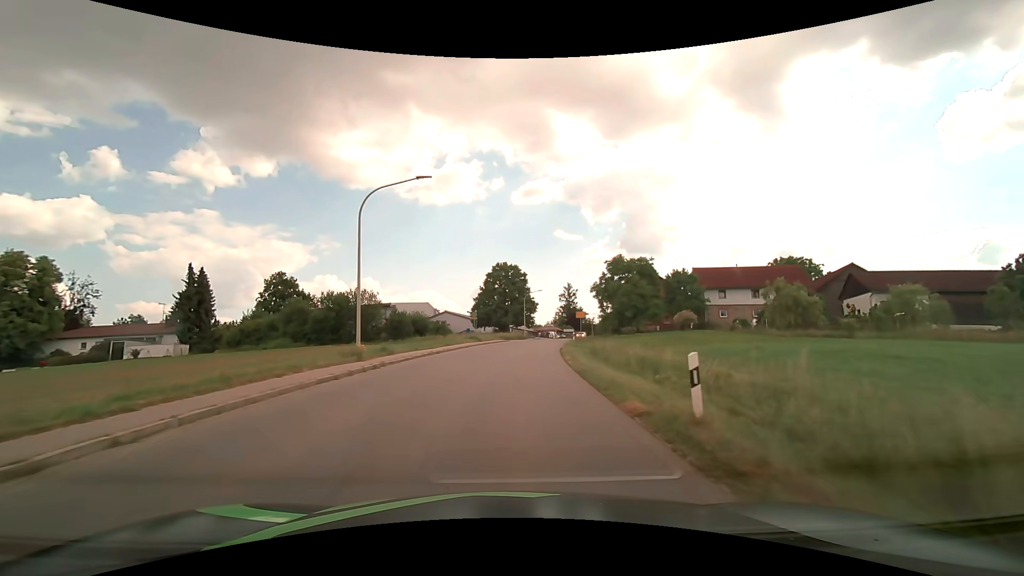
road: tertiary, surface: asphalt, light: Day
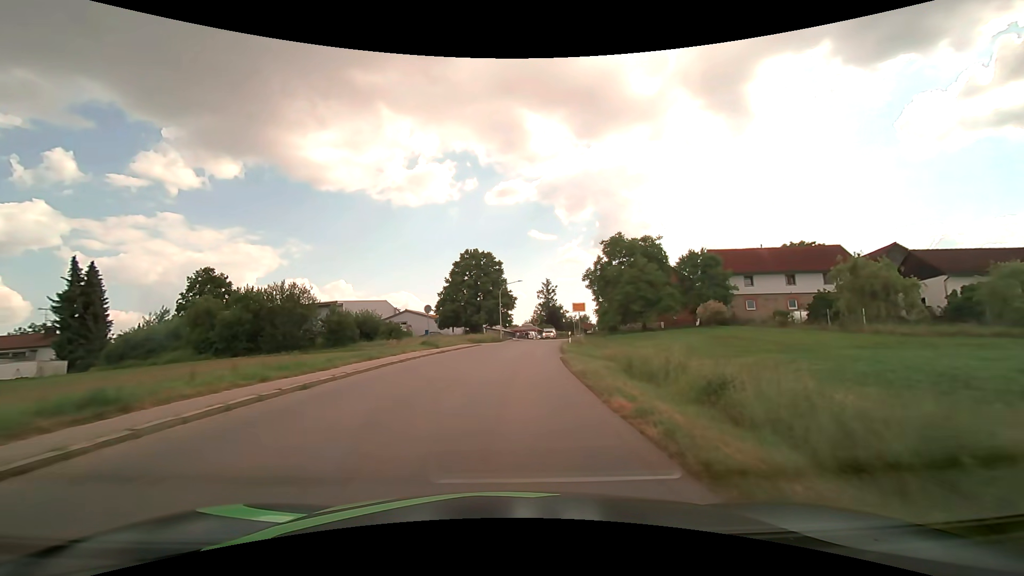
(+0.4, +15.0) m; +3°
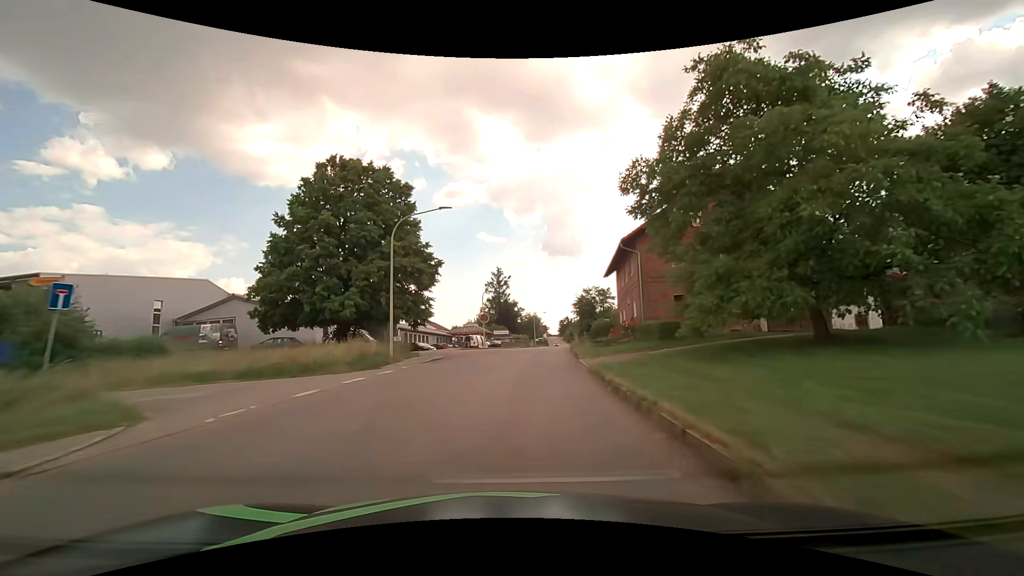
(+1.9, +37.9) m; +6°
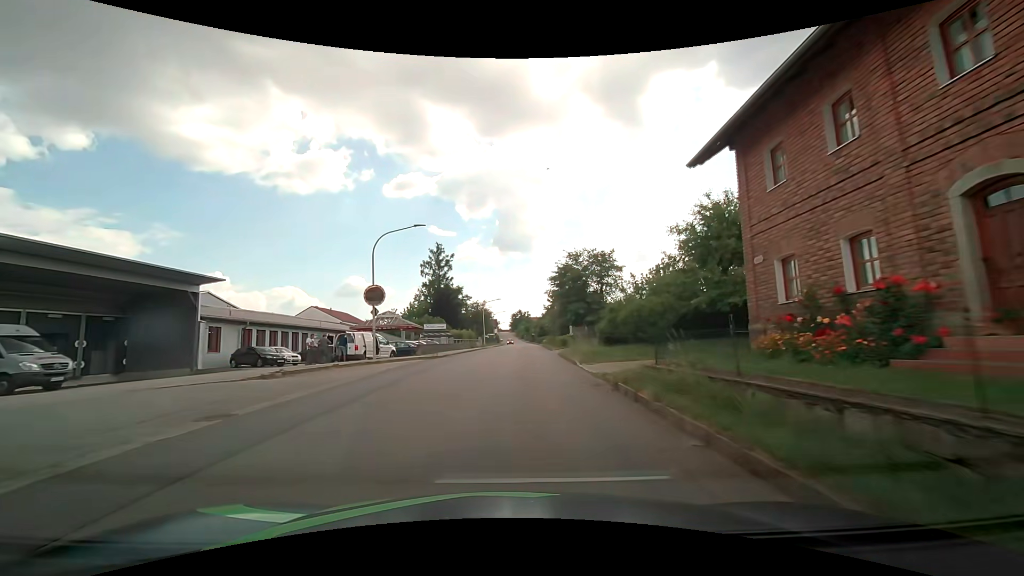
(+1.5, +30.5) m; +6°
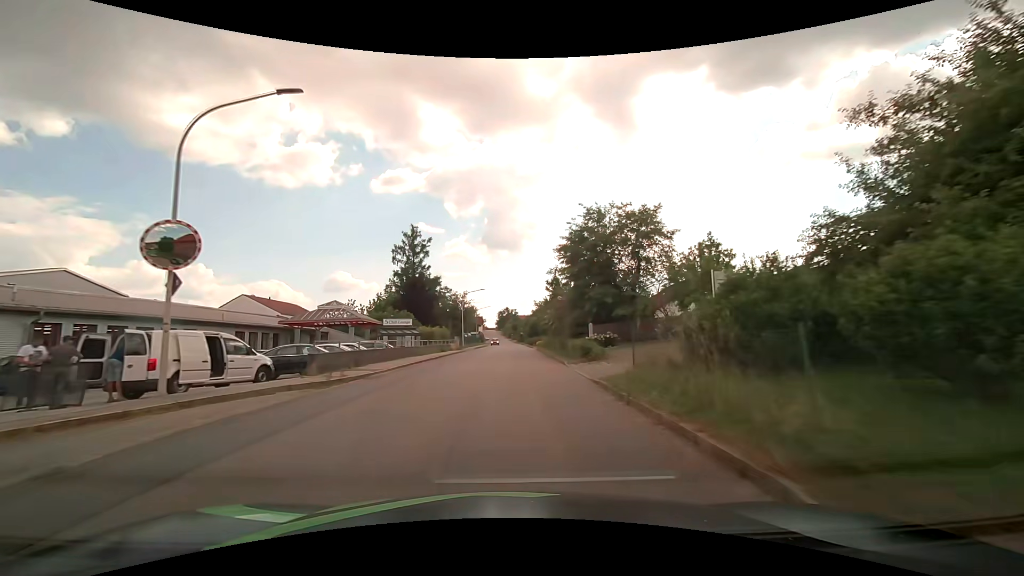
(+0.1, +15.4) m; +1°
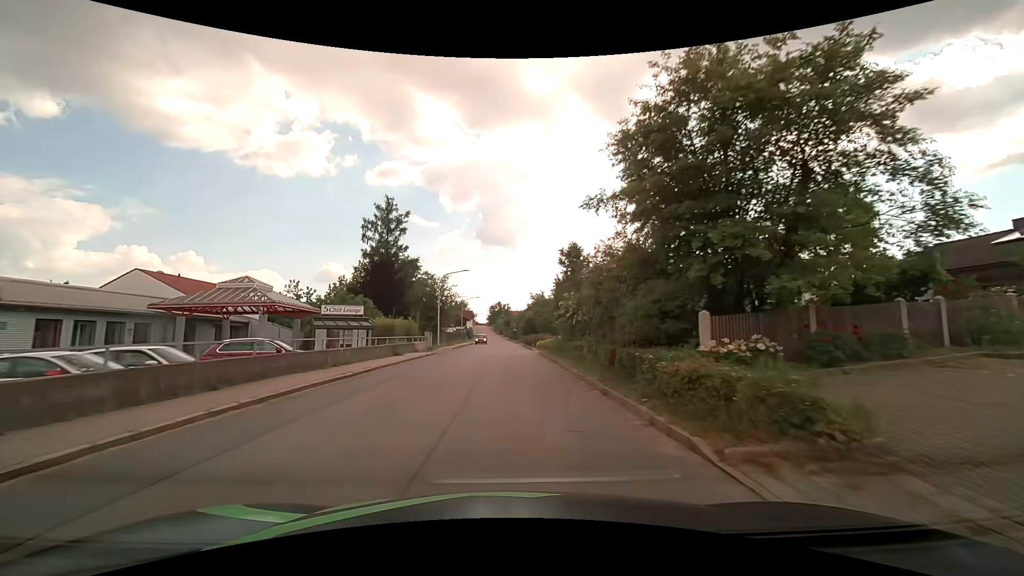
(+0.1, +15.4) m; +1°
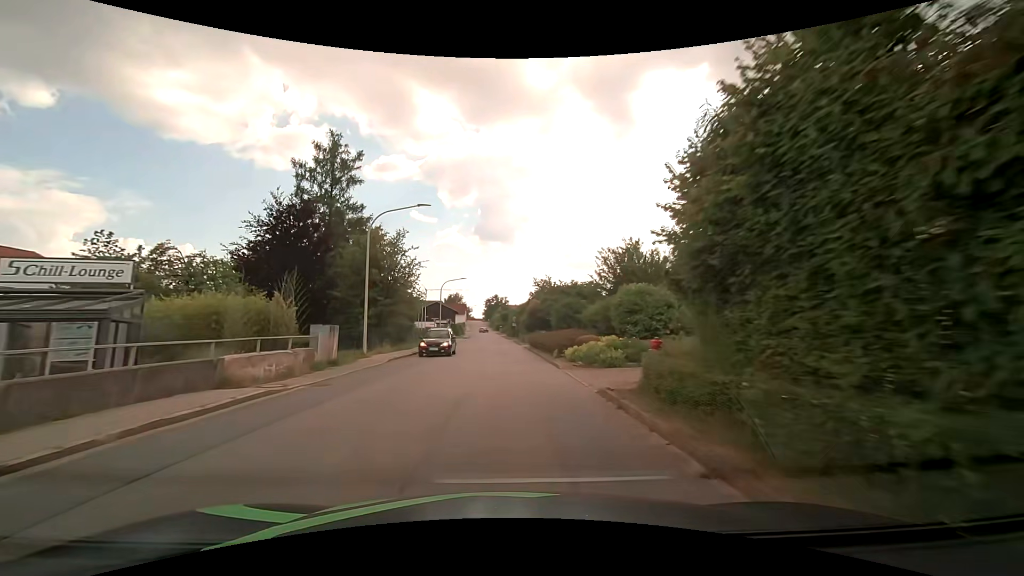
(0.0, +23.2) m; 0°
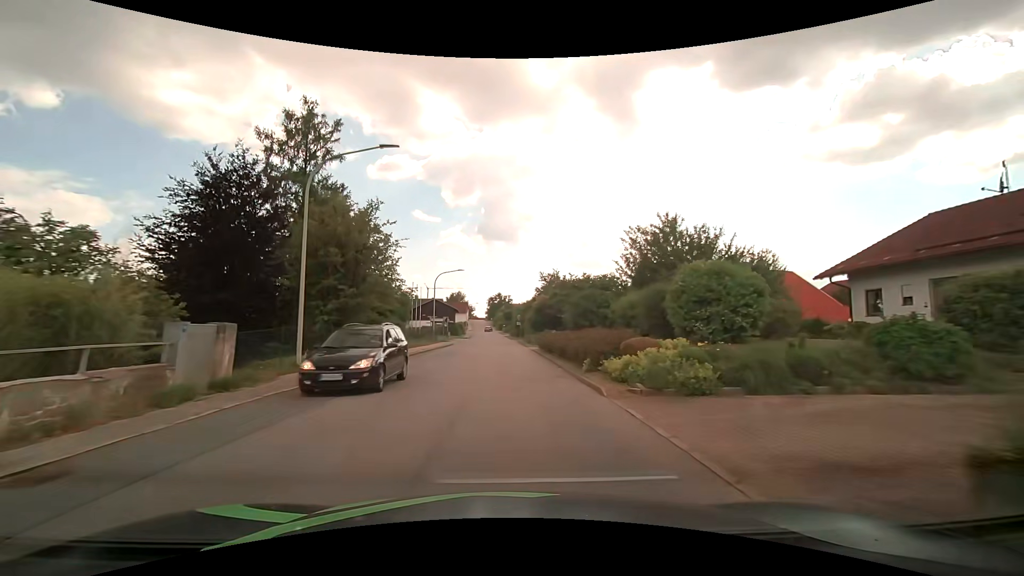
(0.0, +7.7) m; 0°
